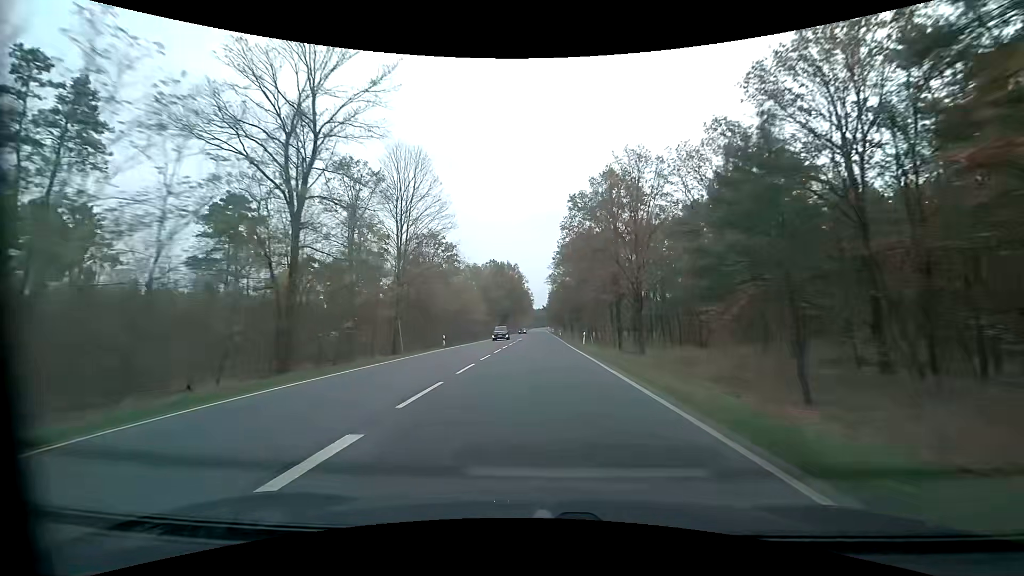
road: primary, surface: asphalt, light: Day
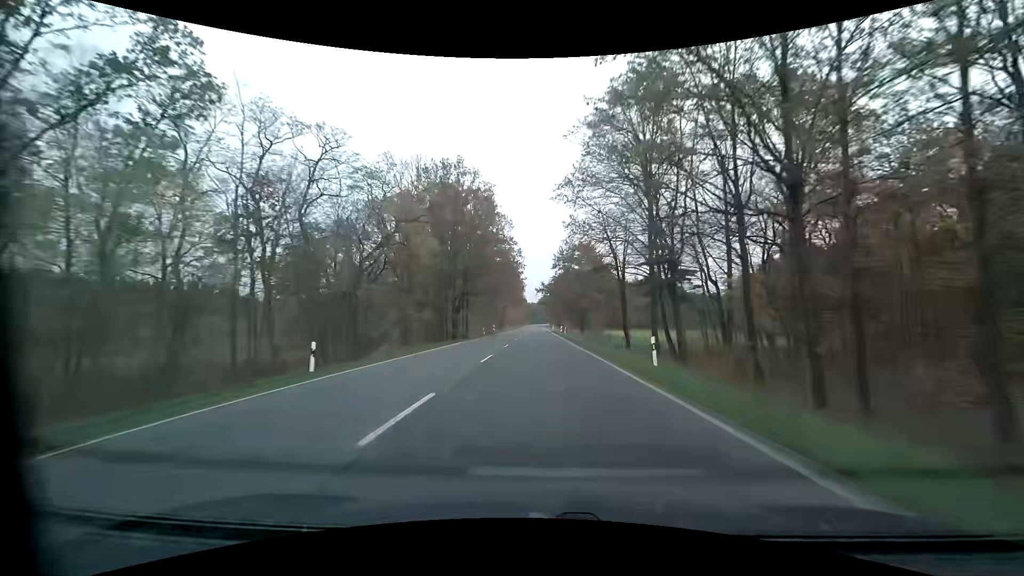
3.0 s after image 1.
(-0.1, +75.9) m; 0°
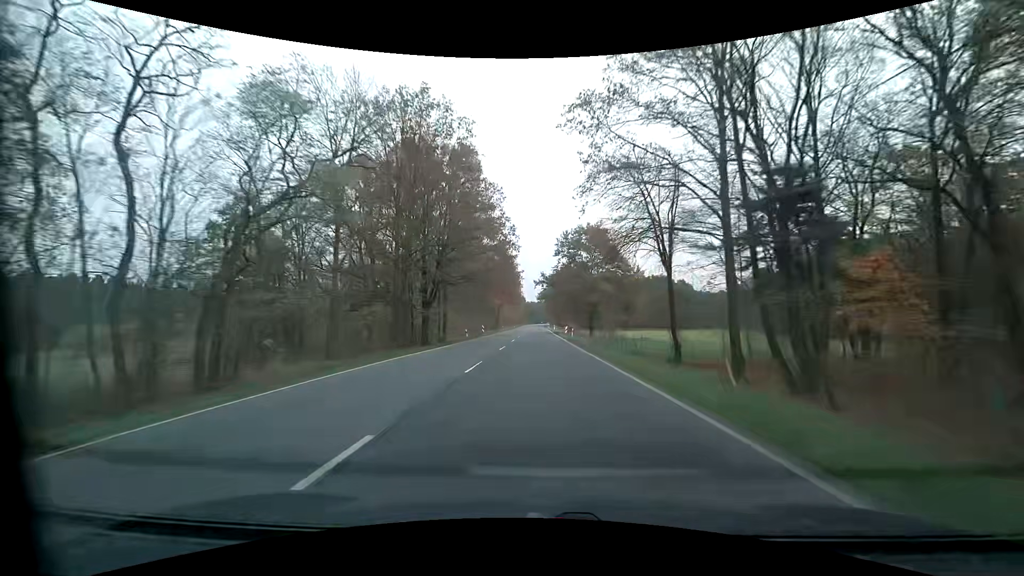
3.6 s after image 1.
(+0.1, +15.5) m; +1°
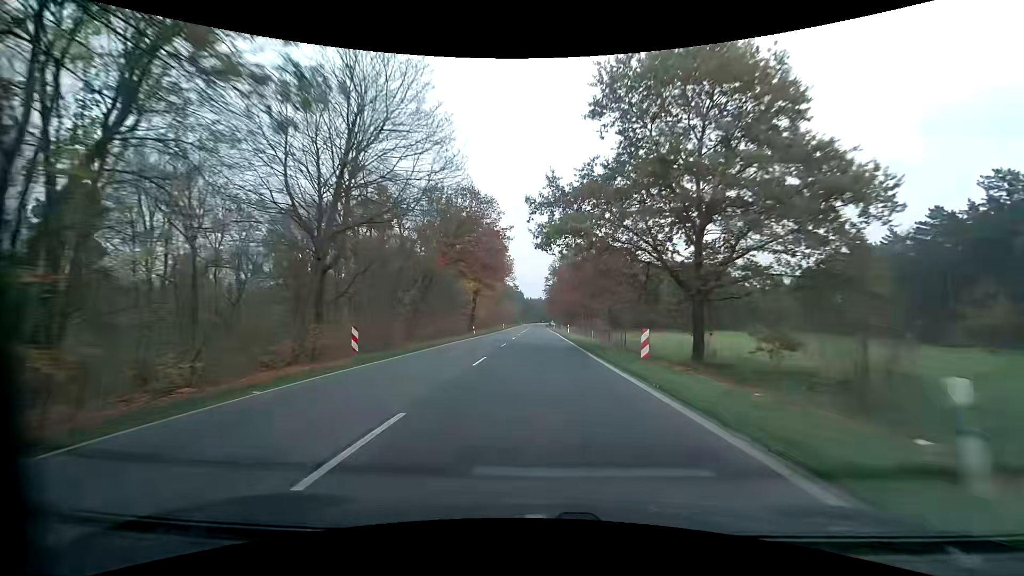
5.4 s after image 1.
(-0.2, +46.6) m; 0°
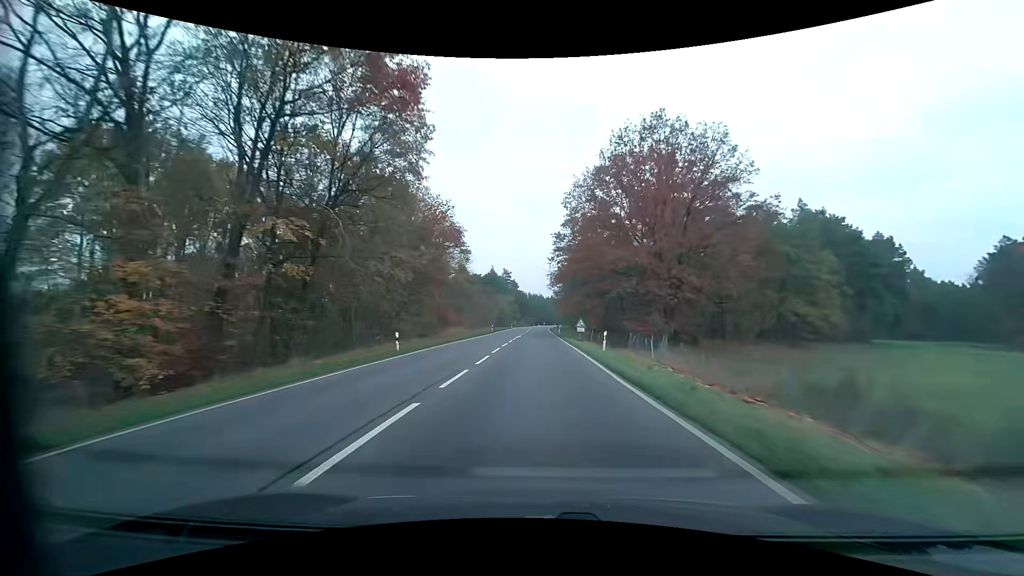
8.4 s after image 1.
(+0.1, +77.2) m; 0°
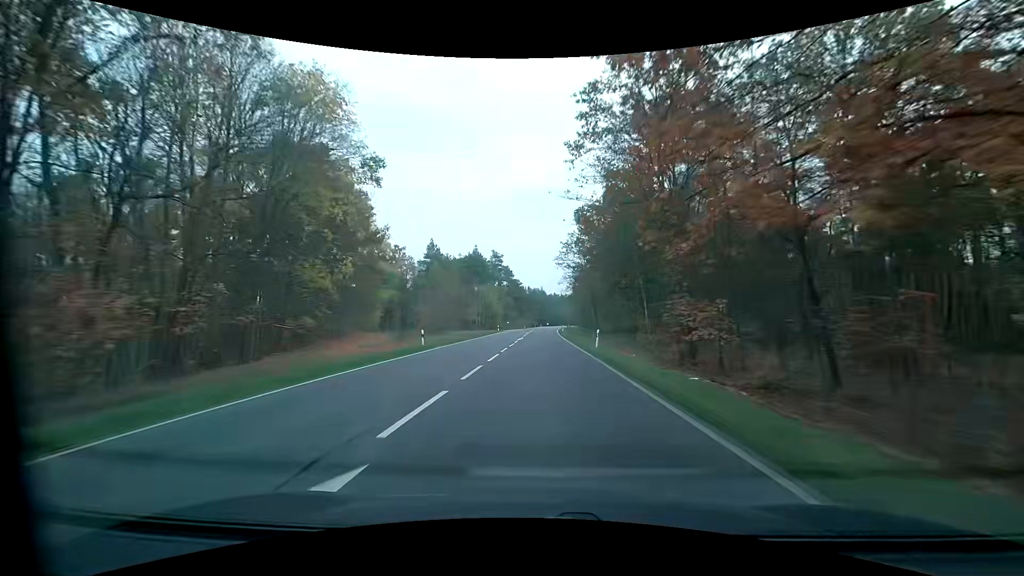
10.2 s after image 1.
(-0.2, +46.5) m; 0°
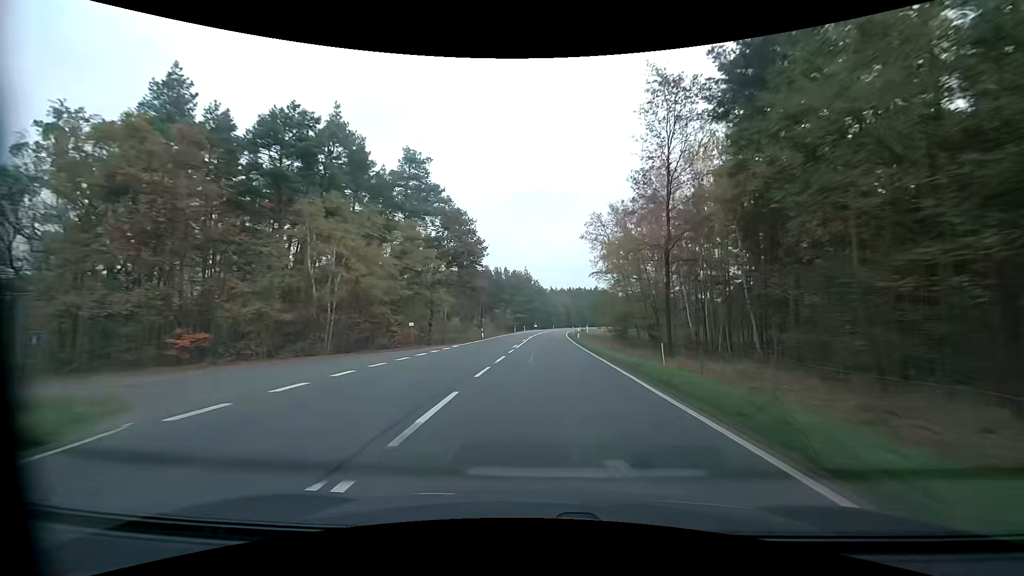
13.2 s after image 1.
(+0.5, +78.4) m; +2°
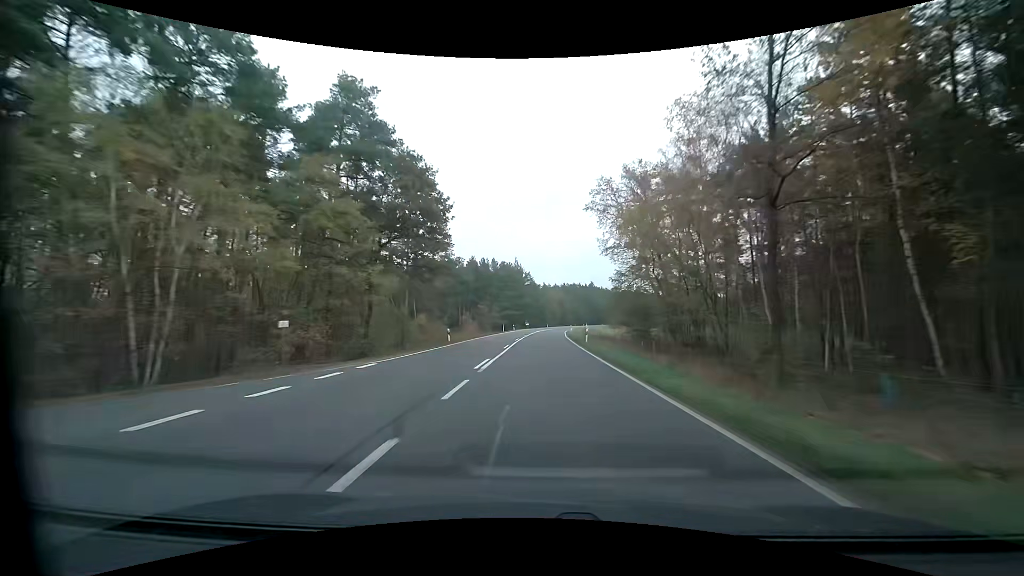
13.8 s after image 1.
(+0.2, +15.8) m; +1°
(0, +10) (0, +20) (0, +30) (+1, +40) (+1, +50) (+1, +60) (+2, +70) (+3, +80) (+4, +90) (+5, +100) m
